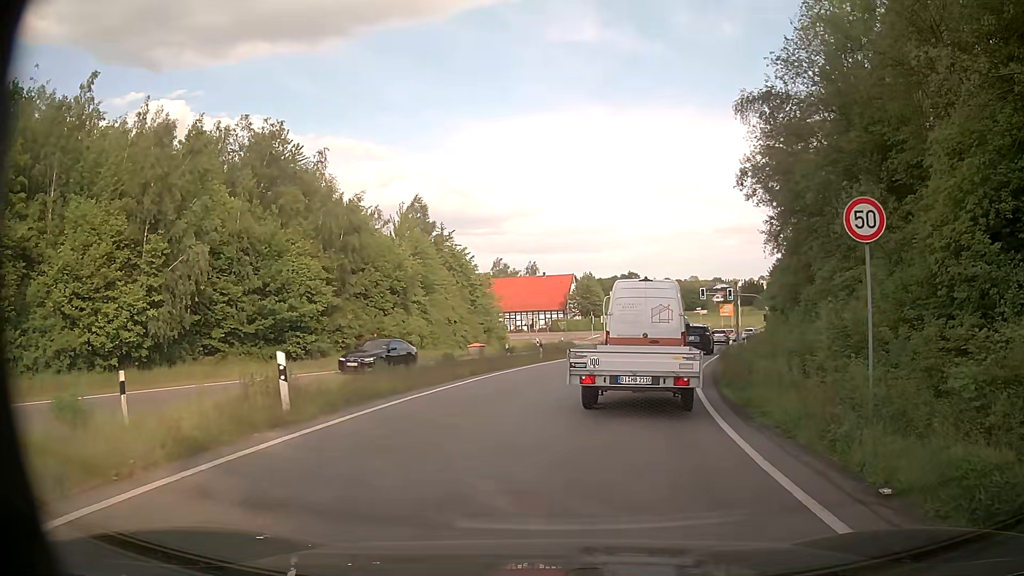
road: trunk_link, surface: asphalt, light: Day
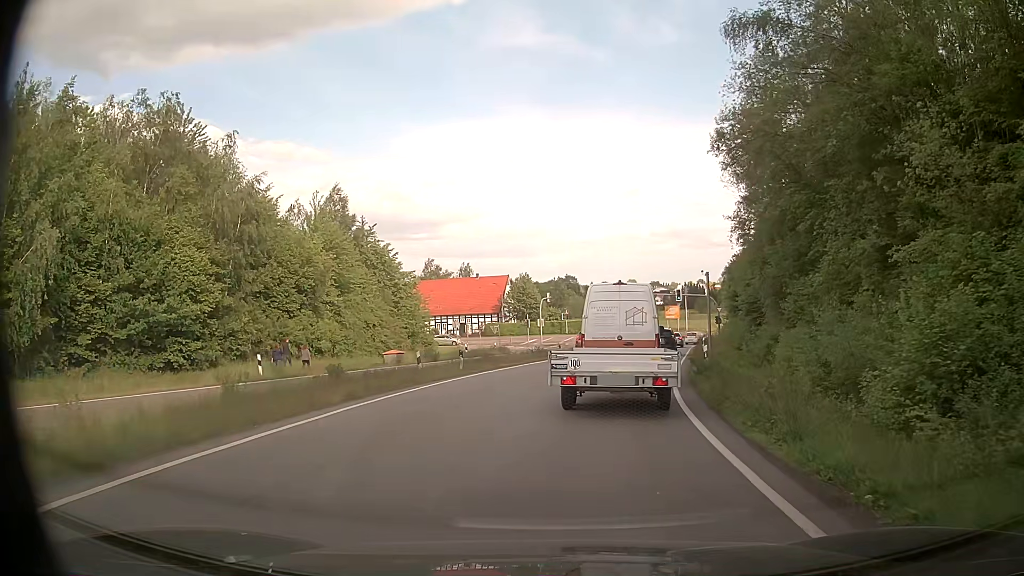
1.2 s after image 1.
(+0.4, +6.9) m; +6°
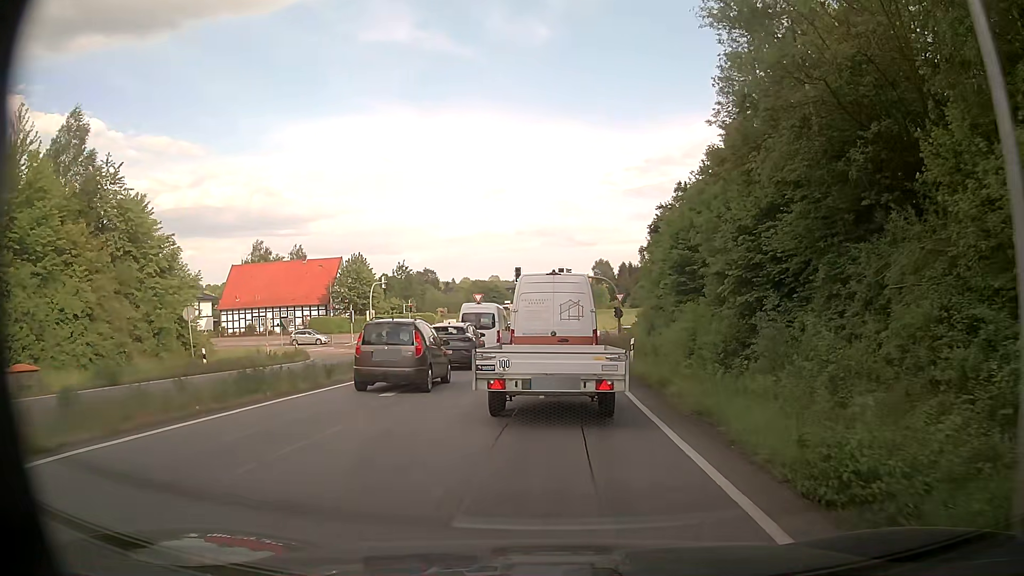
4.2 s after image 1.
(+2.6, +23.3) m; +11°
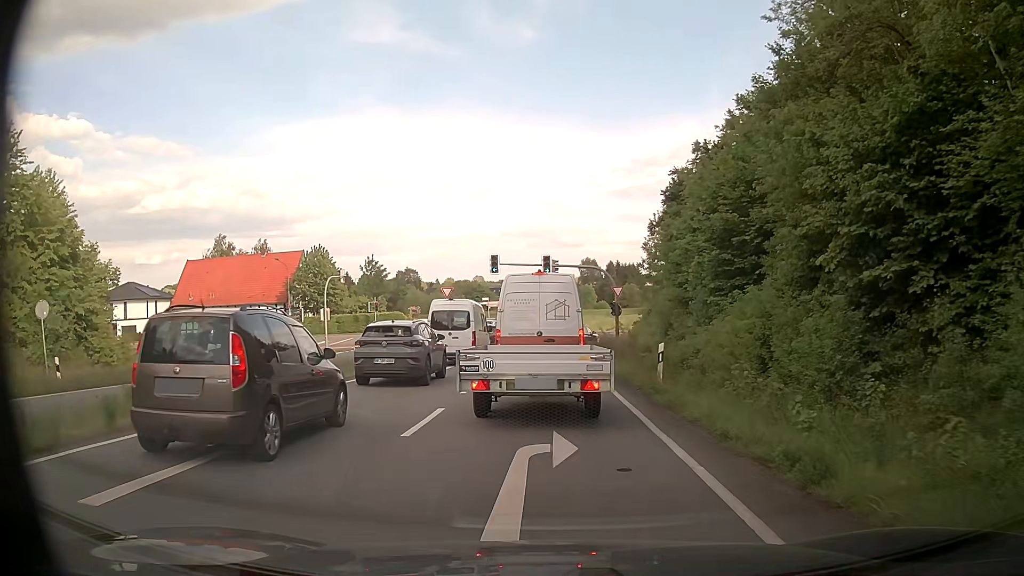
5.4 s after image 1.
(+0.2, +9.3) m; +1°
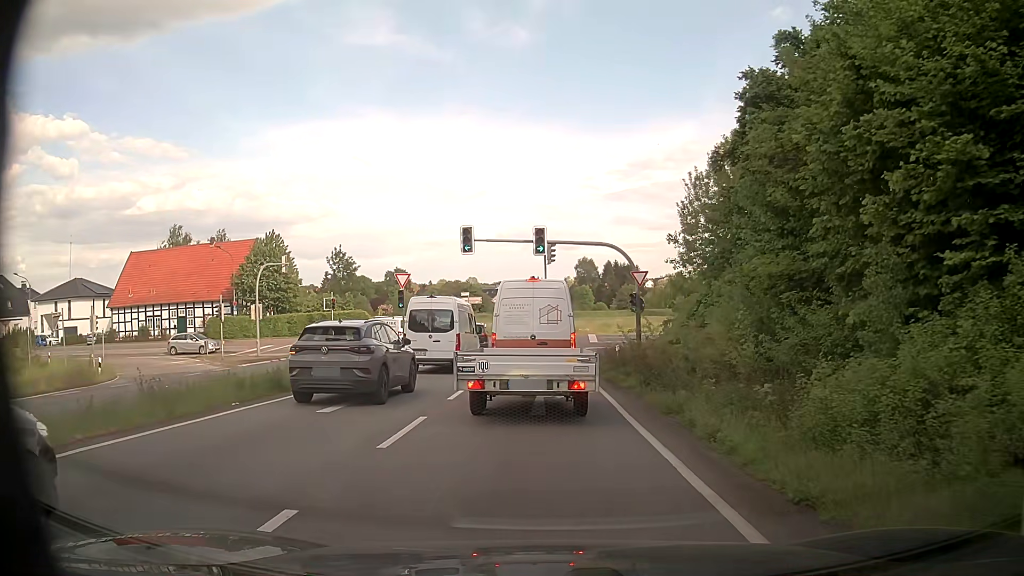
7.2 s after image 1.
(+0.1, +12.8) m; +1°
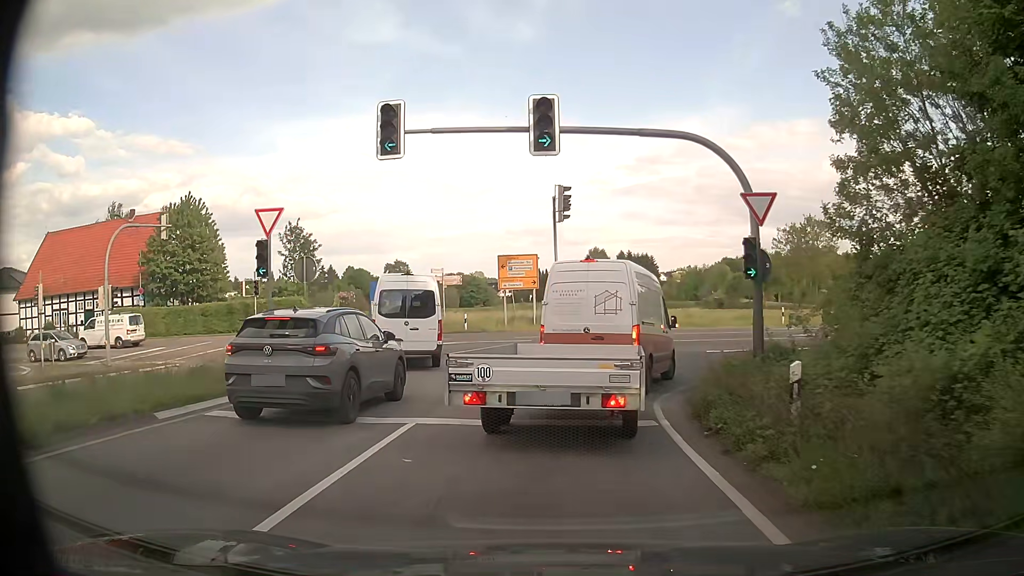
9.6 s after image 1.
(-0.2, +17.4) m; -1°
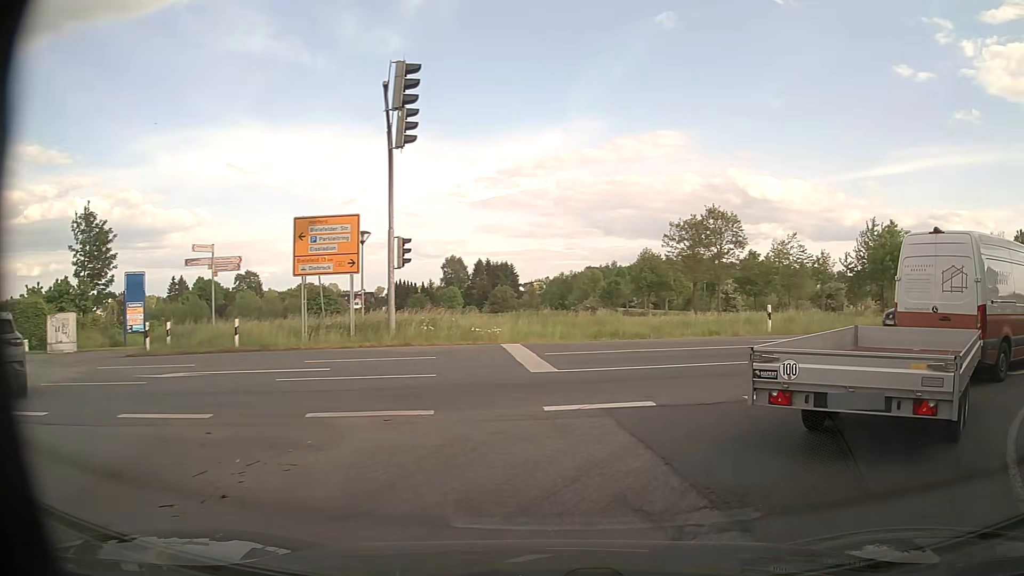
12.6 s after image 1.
(+0.4, +15.0) m; +12°
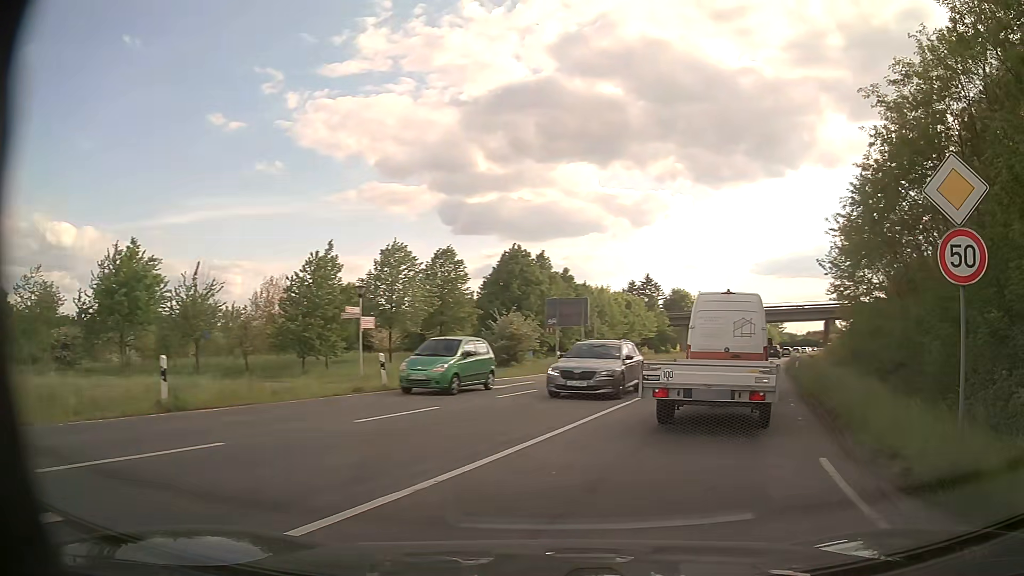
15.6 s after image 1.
(+7.6, +13.0) m; +62°
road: primary
(+2, +10) (+5, +19) (+8, +29) (+11, +38) (+15, +48) (+18, +57) (+22, +66) (+25, +76) (+29, +85) (+33, +94) m
